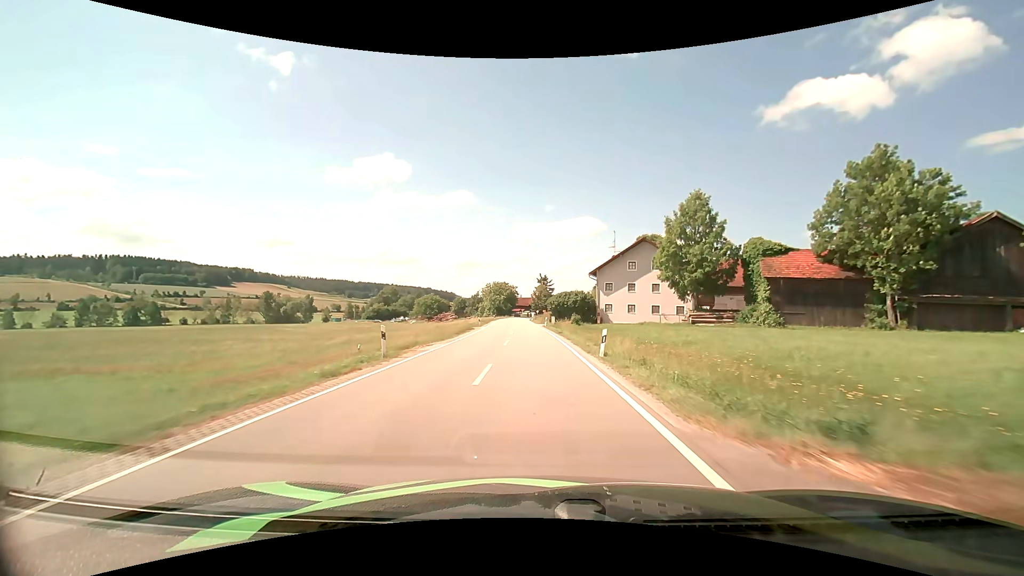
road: secondary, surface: asphalt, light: Day
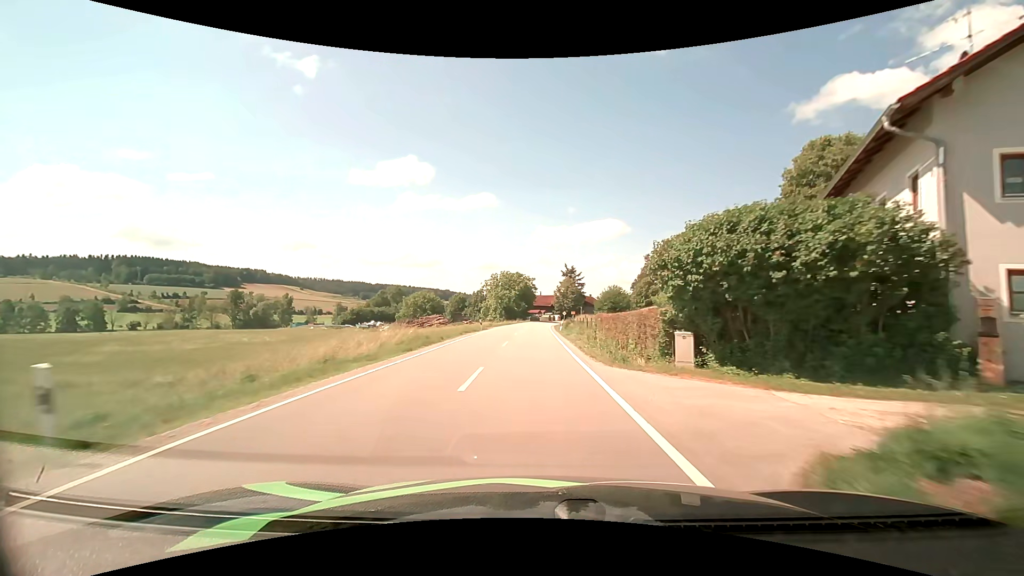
(-1.0, +48.9) m; -2°
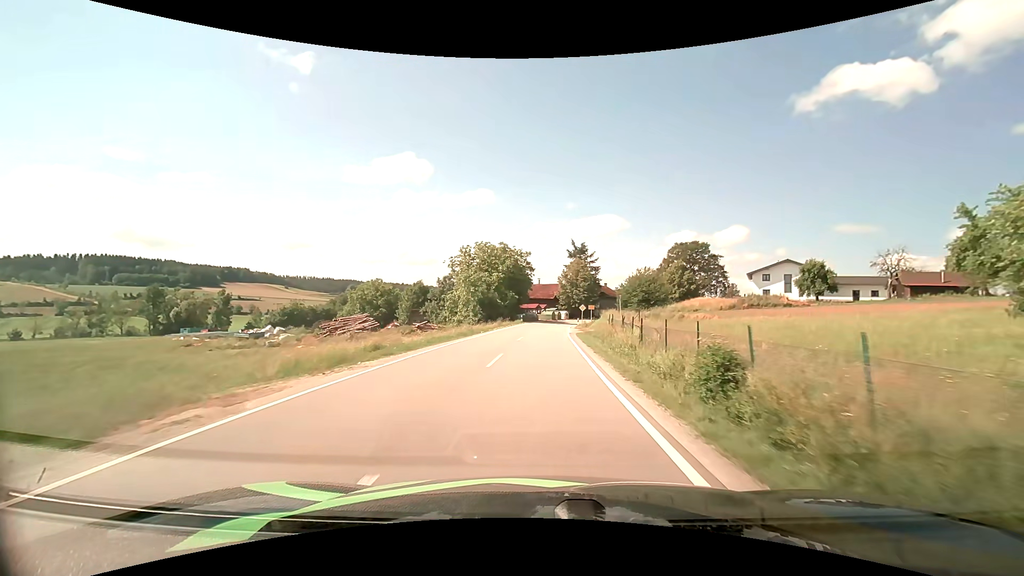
(0.0, +44.6) m; 0°
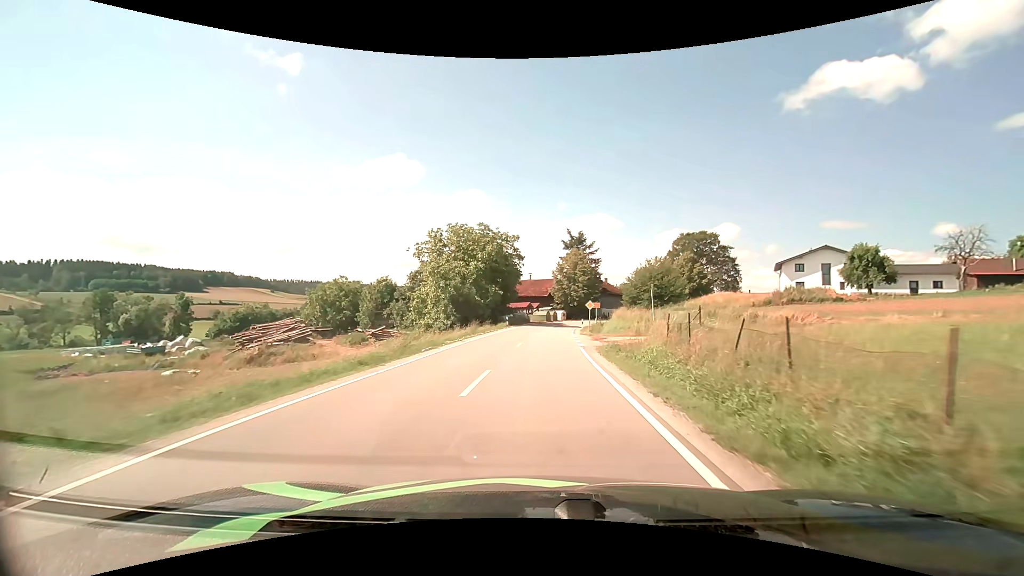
(+0.1, +16.0) m; +1°
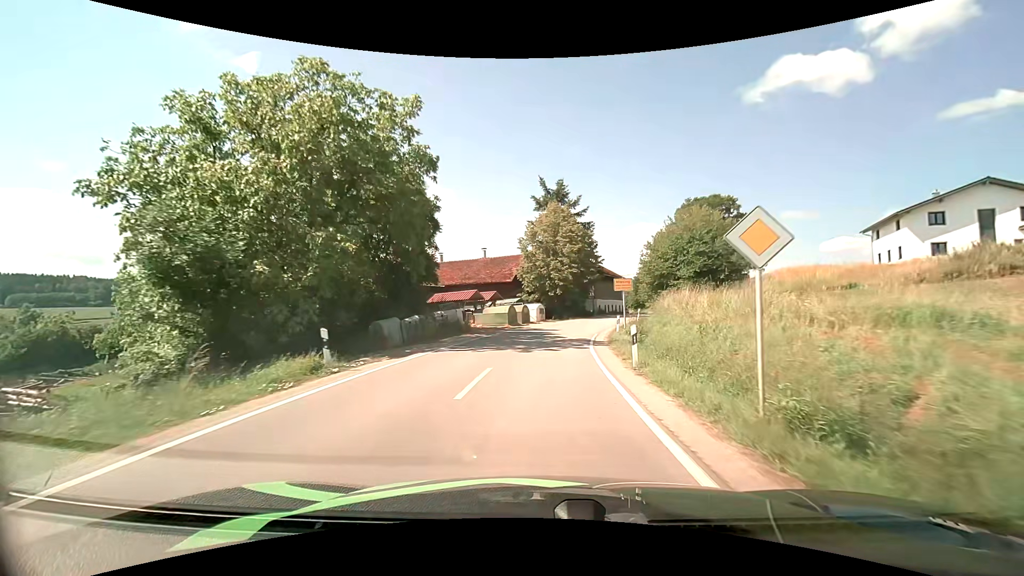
(+1.2, +36.2) m; +4°
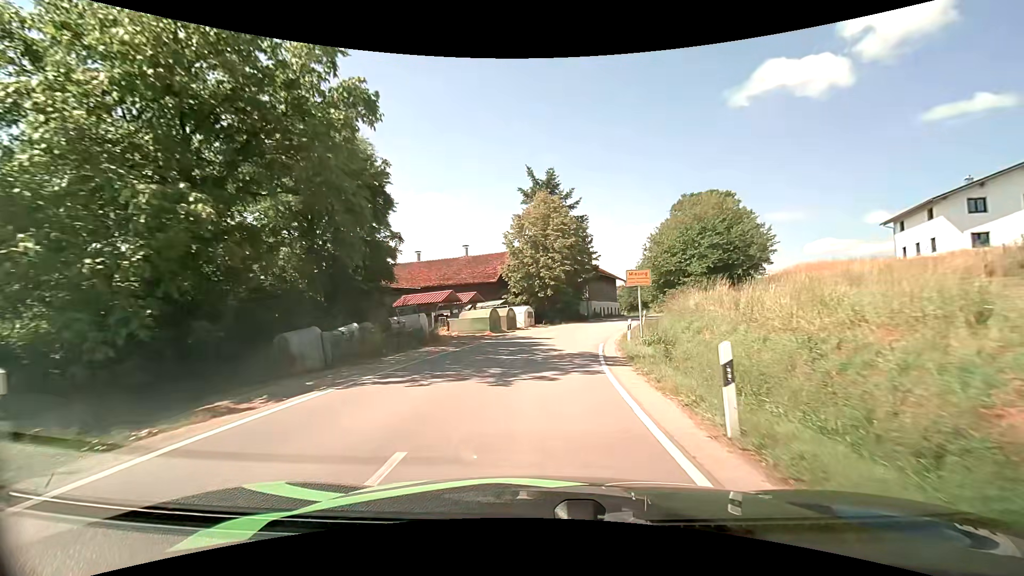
(0.0, +6.6) m; +1°
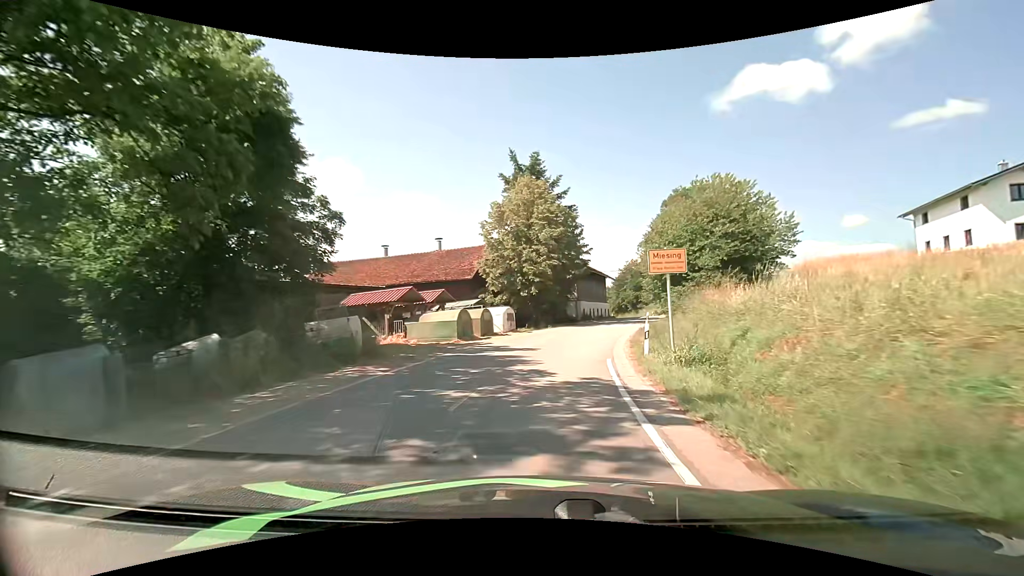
(+0.1, +6.6) m; +2°
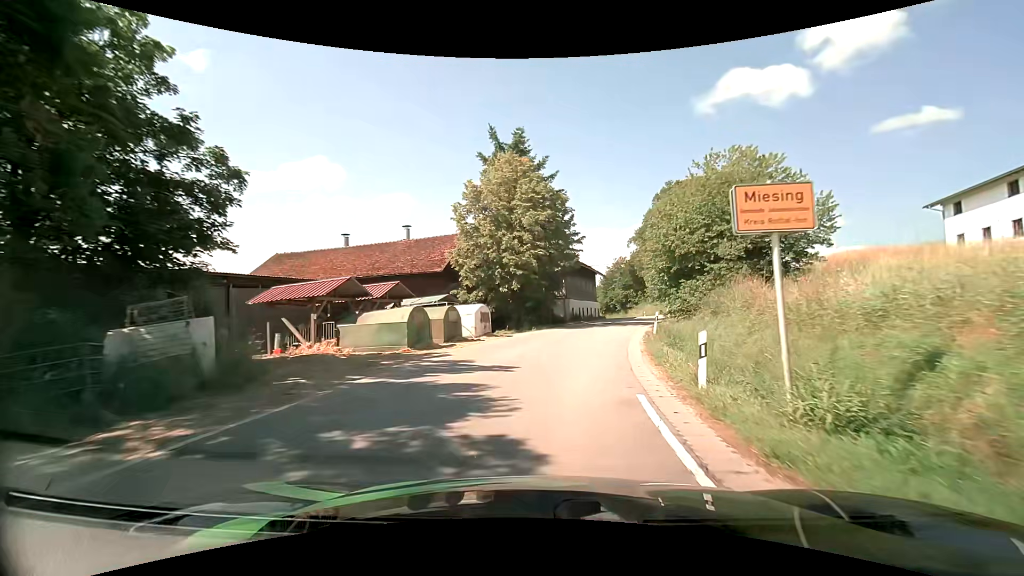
(+0.1, +6.5) m; +2°
(0, +10) (+1, +20) (+3, +30) (+6, +39) (+9, +49) (+11, +59) (+13, +69) (+14, +78) (+14, +88) (+13, +98) m
